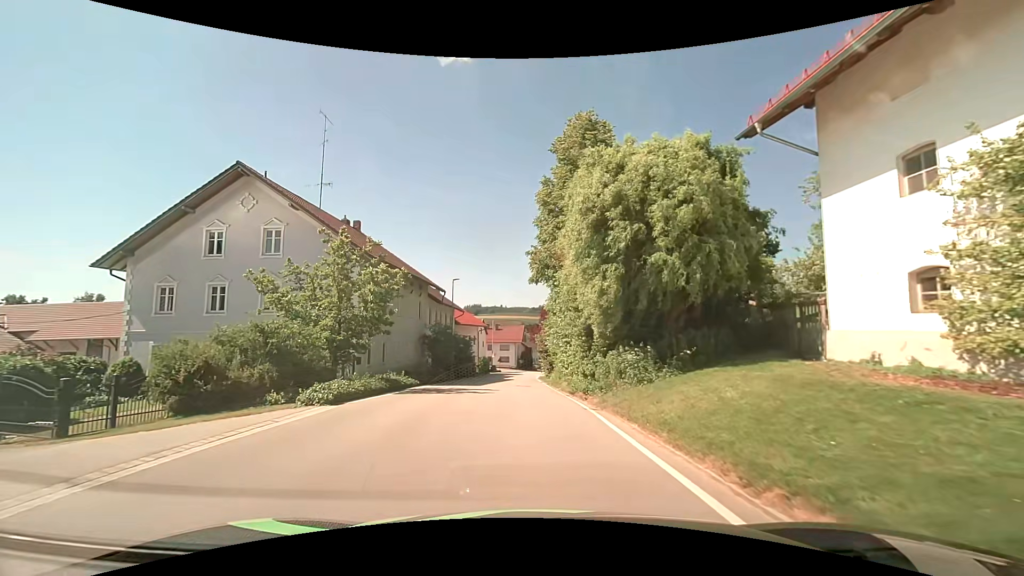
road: secondary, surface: asphalt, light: Day
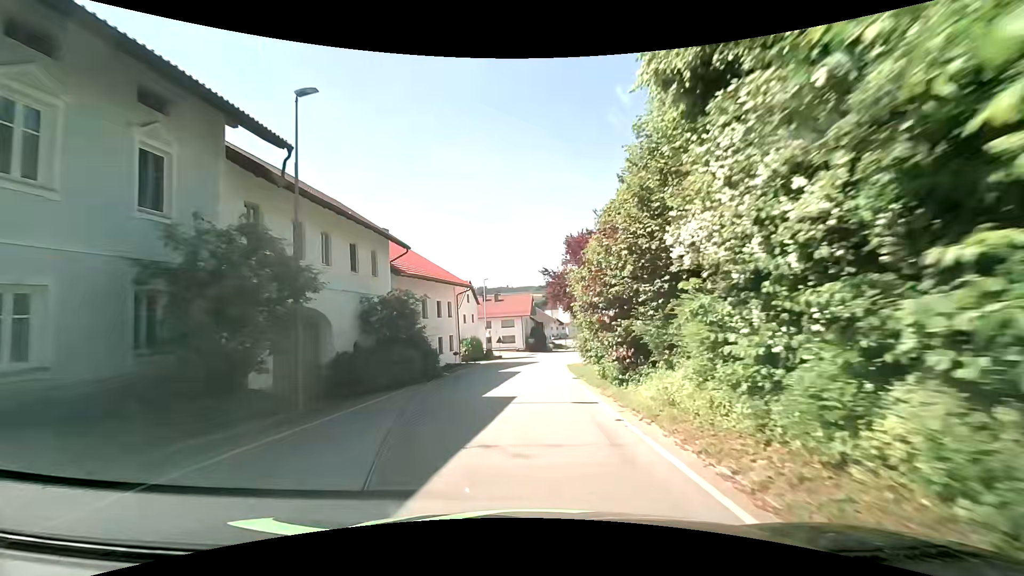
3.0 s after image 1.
(-0.8, +29.2) m; -2°
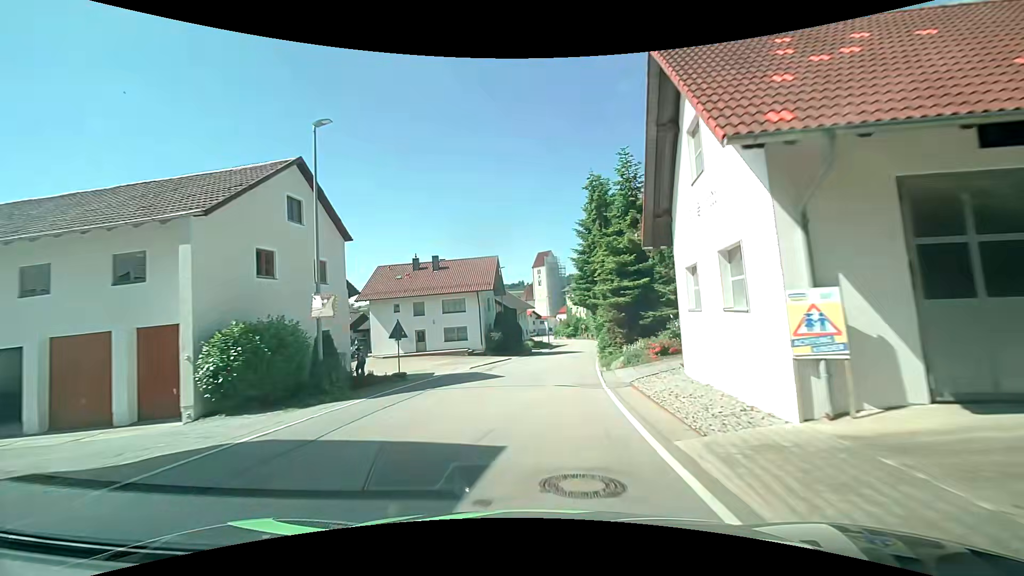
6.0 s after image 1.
(+1.3, +36.5) m; +4°
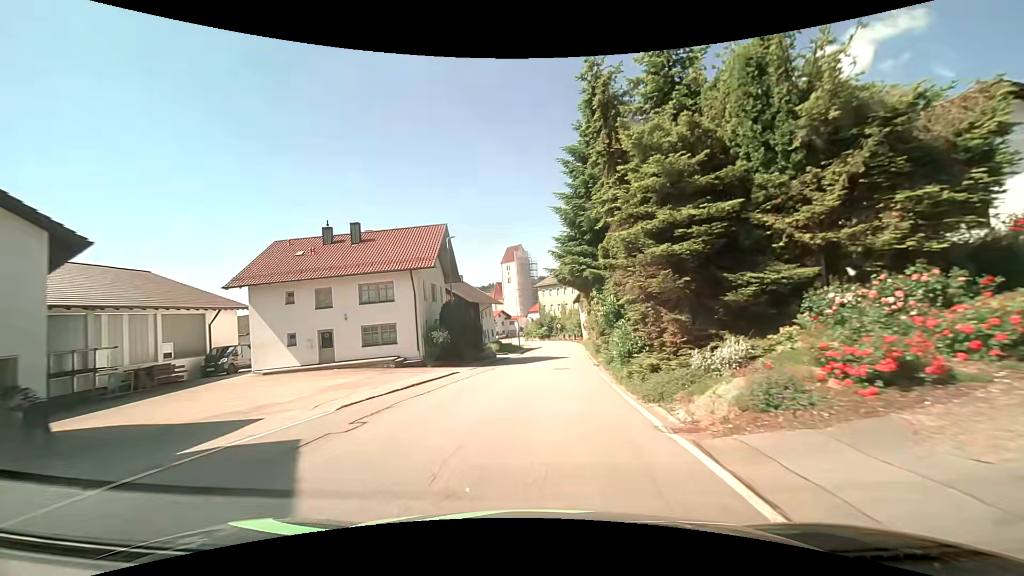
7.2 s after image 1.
(+0.3, +15.2) m; +4°
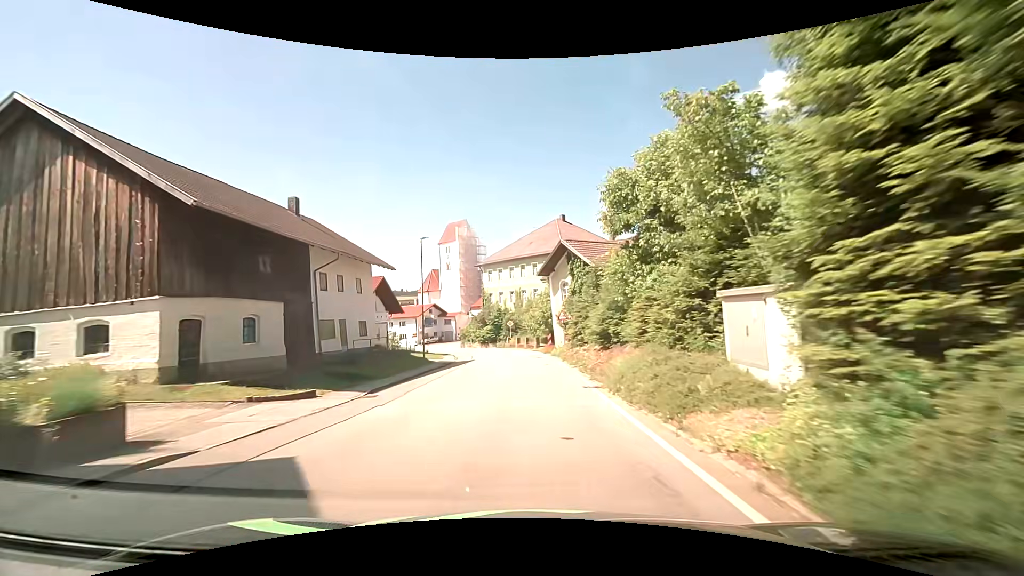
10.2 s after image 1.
(+1.4, +37.7) m; +4°
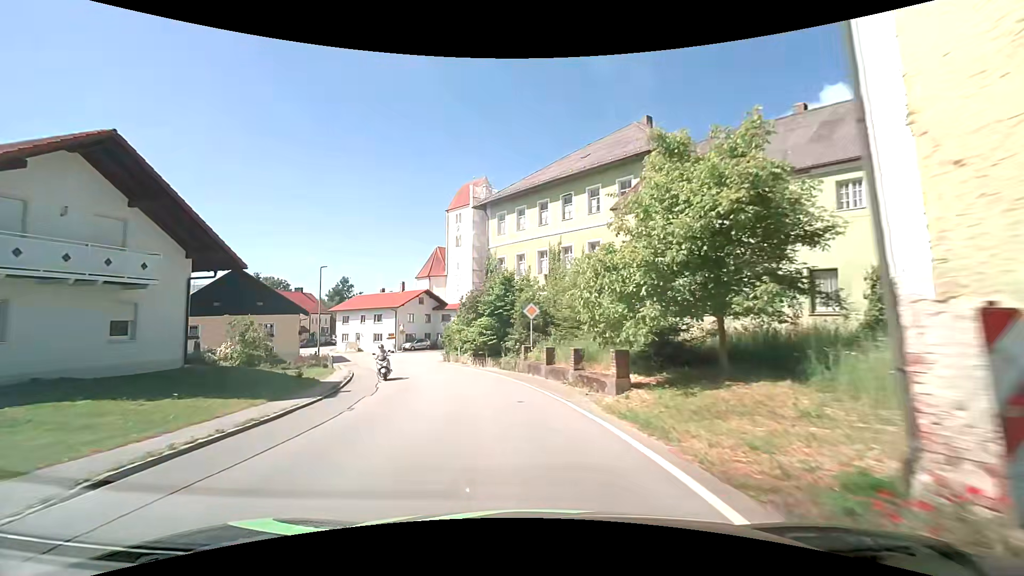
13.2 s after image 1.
(-0.7, +35.9) m; -5°
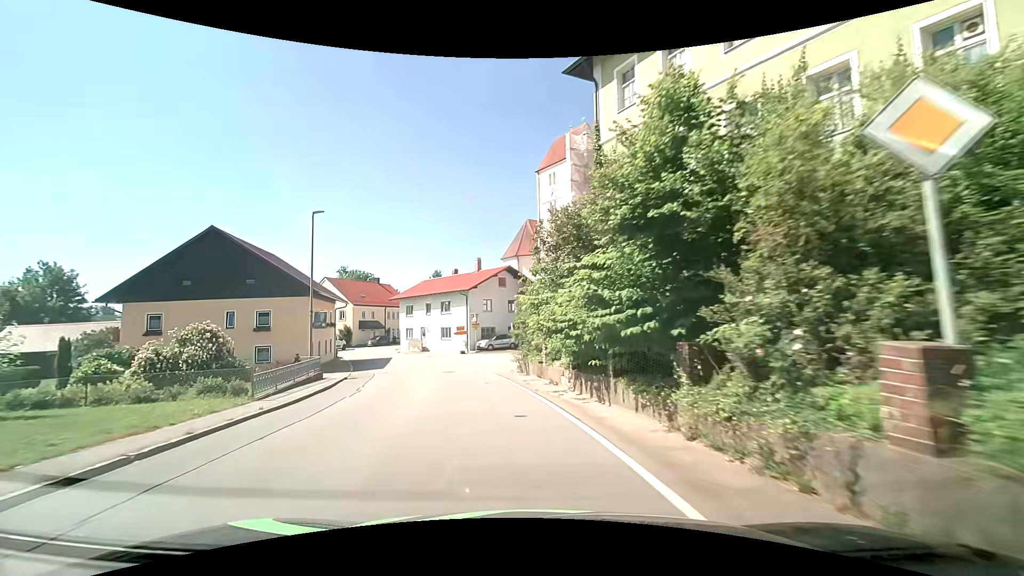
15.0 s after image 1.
(-1.6, +19.4) m; -10°
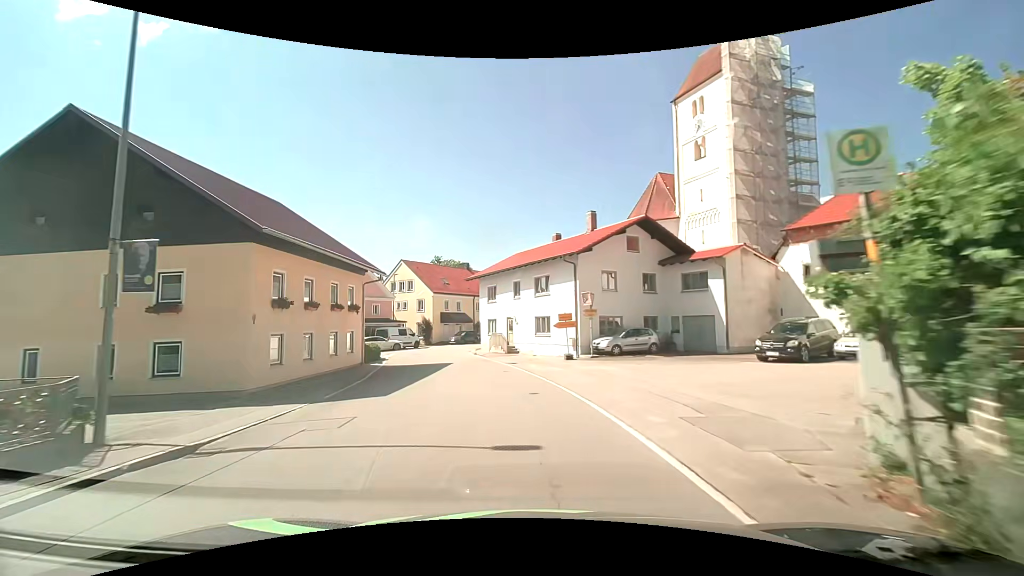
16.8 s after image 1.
(-2.4, +17.8) m; -14°
(0, +10) (-2, +20) (-4, +30) (-6, +39) (-6, +49) (-4, +59) (+1, +68) (+8, +76) (+15, +82) (+22, +89) m
